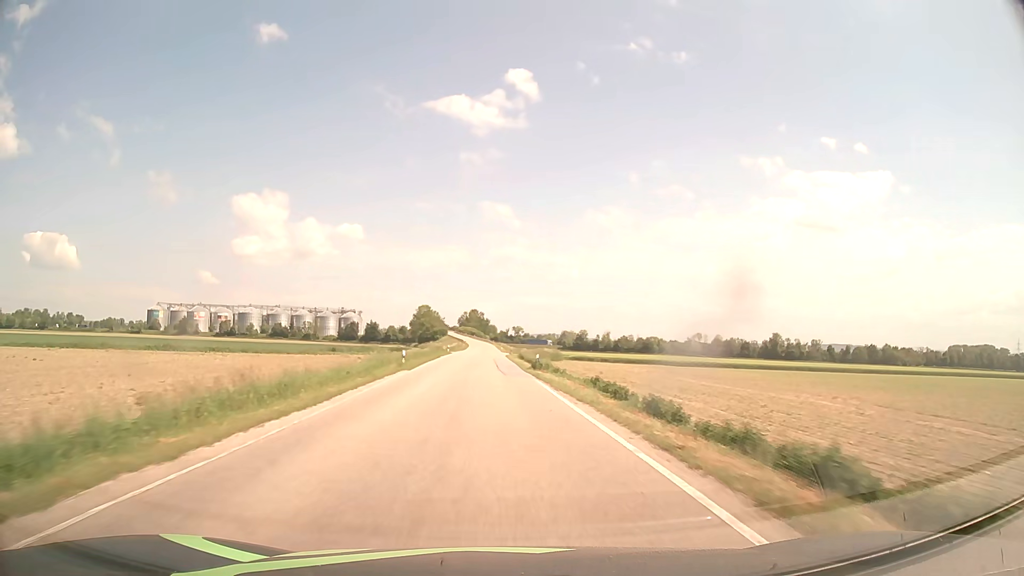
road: secondary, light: Day
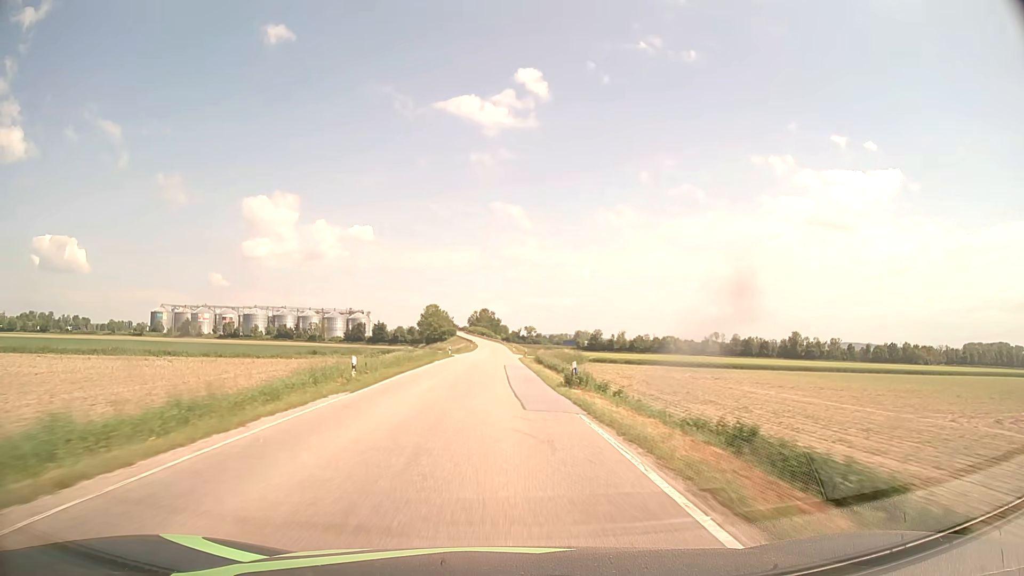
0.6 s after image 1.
(-0.1, +14.2) m; -1°
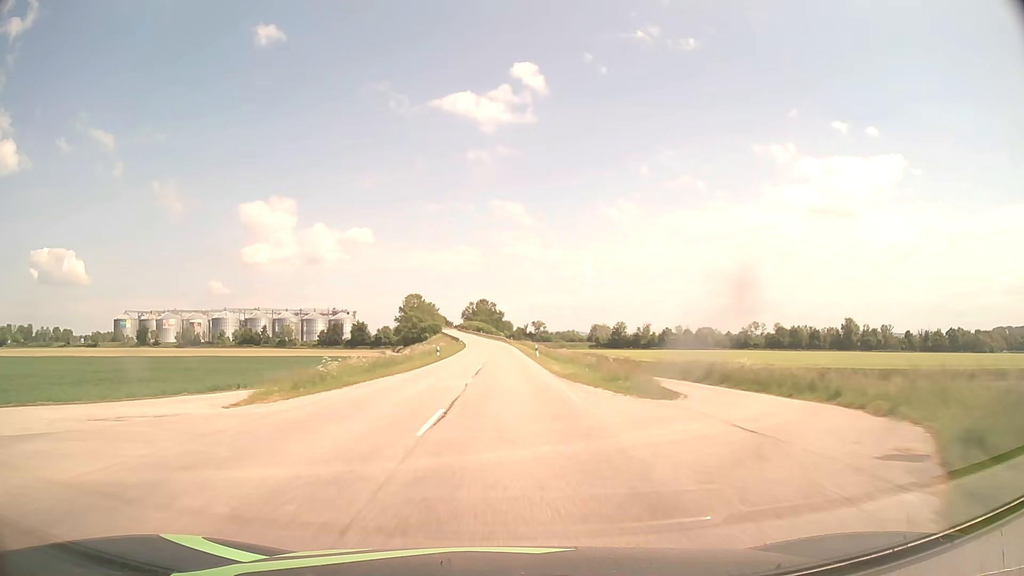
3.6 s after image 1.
(-0.8, +71.1) m; 0°
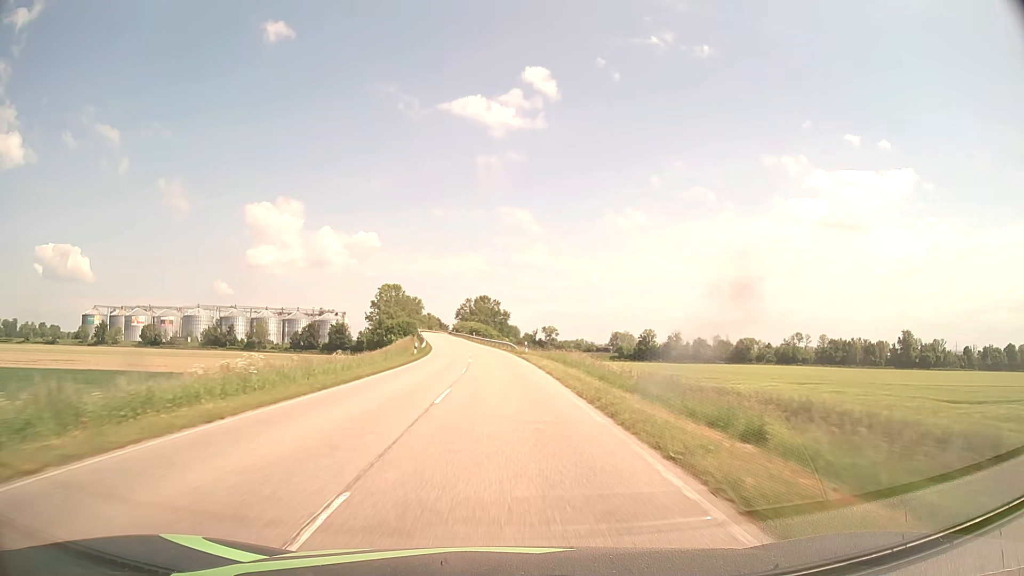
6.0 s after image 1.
(0.0, +56.8) m; 0°
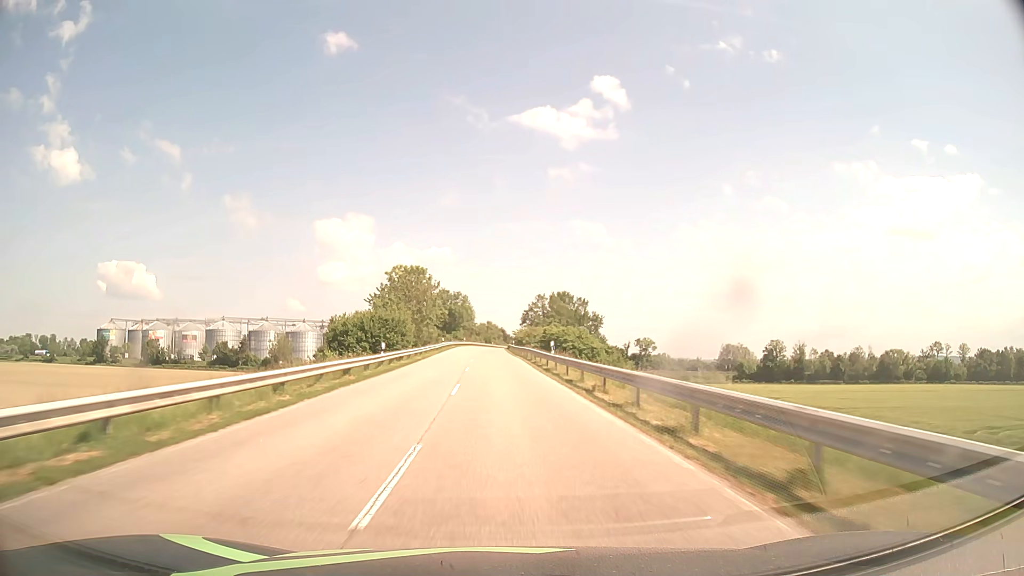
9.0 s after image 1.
(-3.3, +70.4) m; -6°
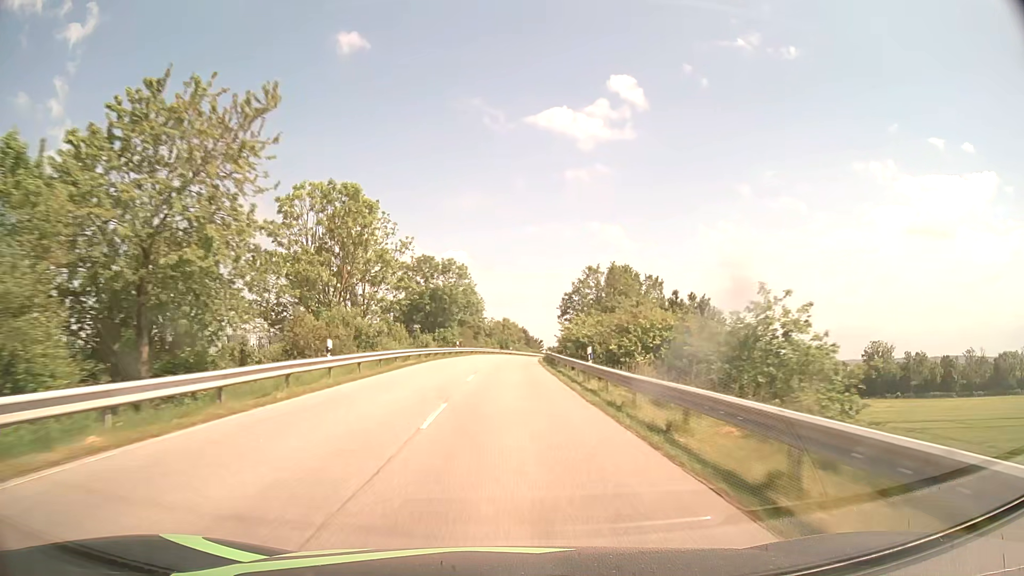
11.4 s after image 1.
(-1.4, +56.2) m; -2°
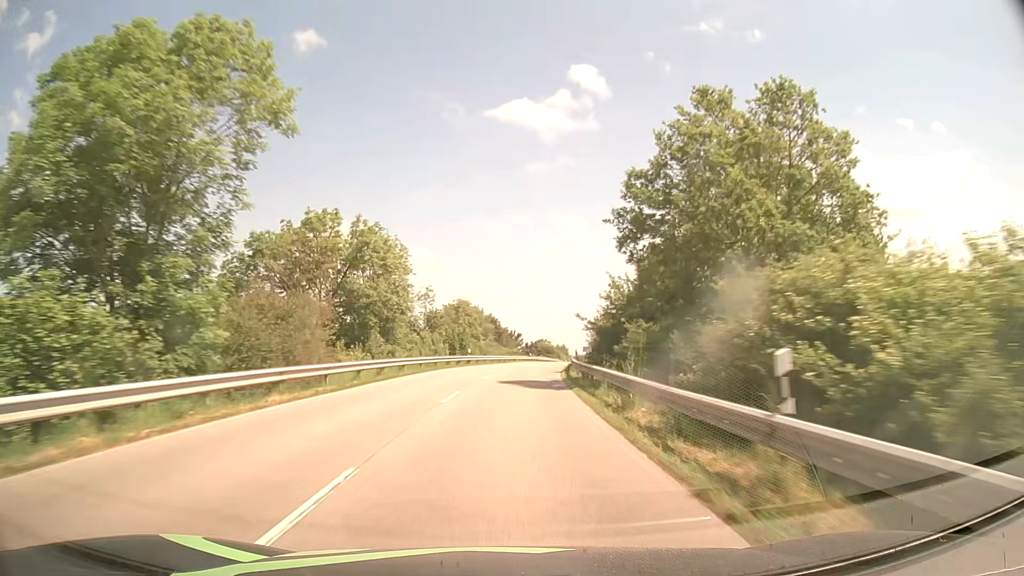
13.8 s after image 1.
(+0.8, +56.3) m; +3°
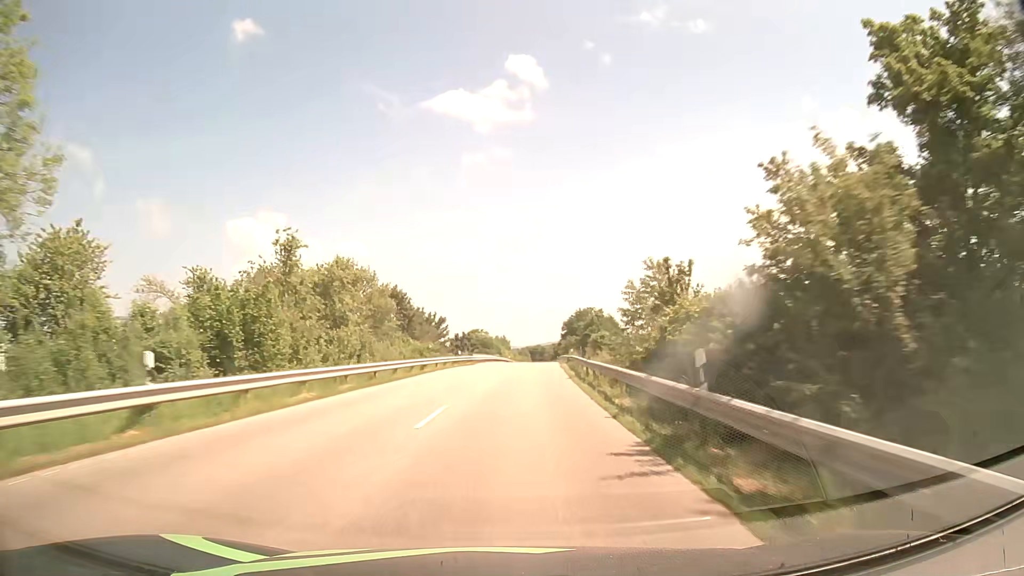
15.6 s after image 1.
(+1.6, +41.4) m; +5°
(0, +10) (0, +20) (+1, +30) (+1, +40) (+2, +50) (+3, +60) (+3, +70) (+4, +80) (+4, +90) (+5, +100) m
